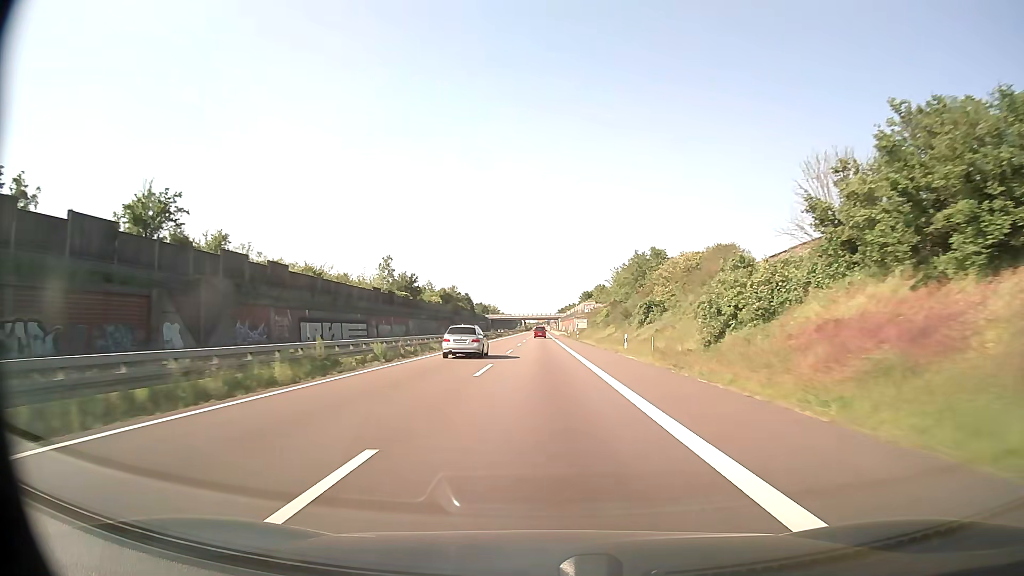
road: trunk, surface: asphalt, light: Day
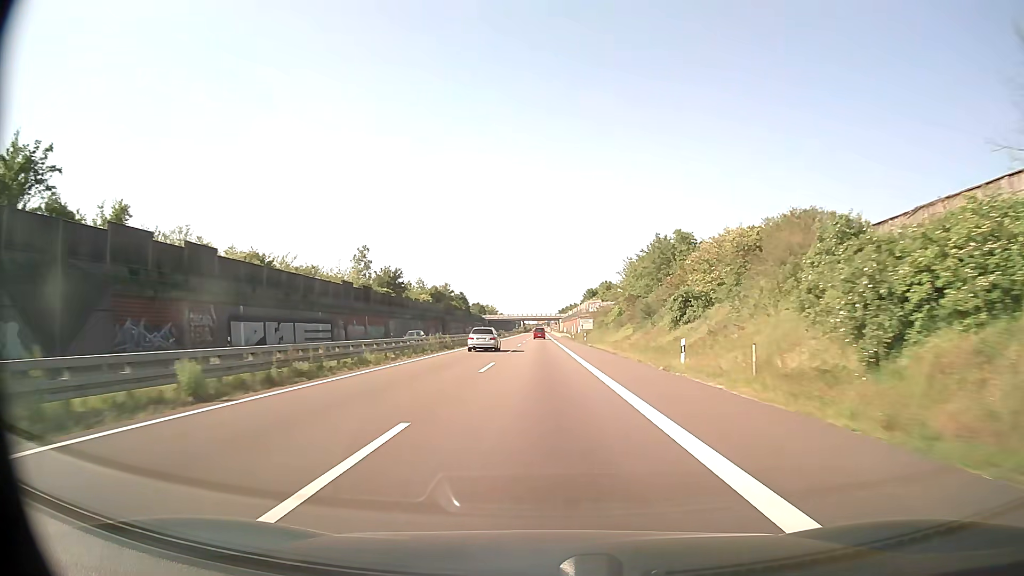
(0.0, +15.8) m; 0°
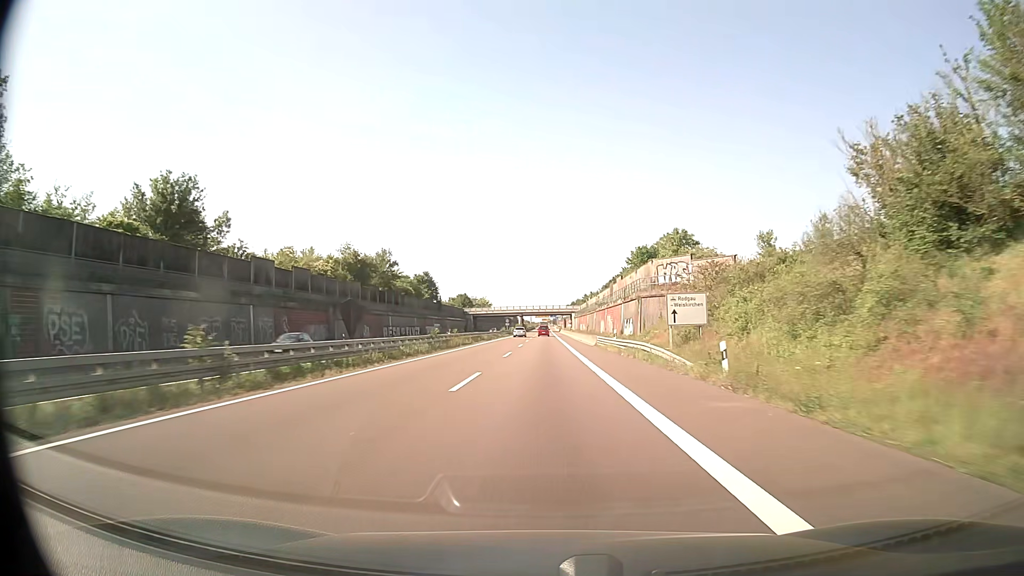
(-0.2, +79.3) m; 0°
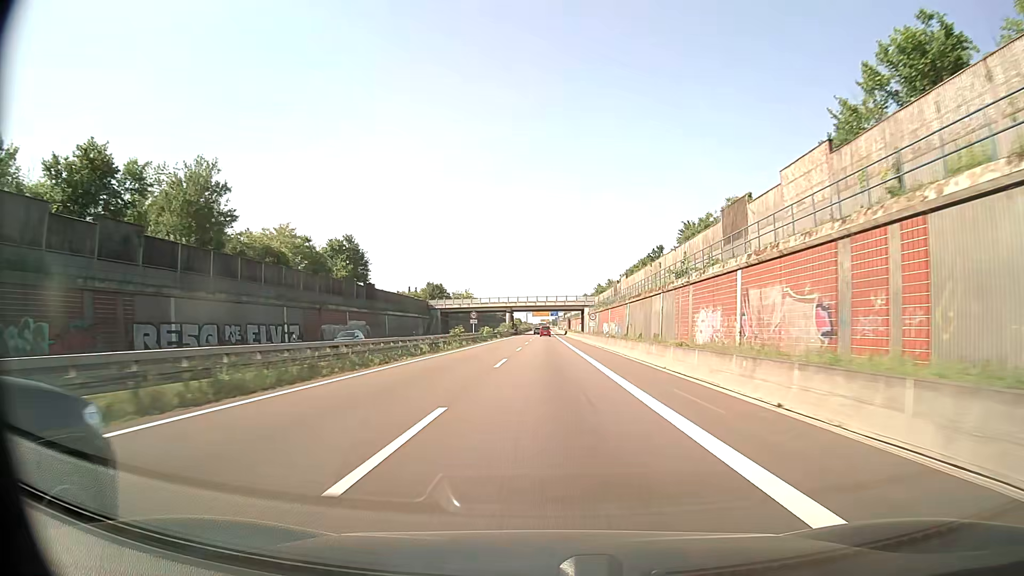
(0.0, +63.4) m; 0°
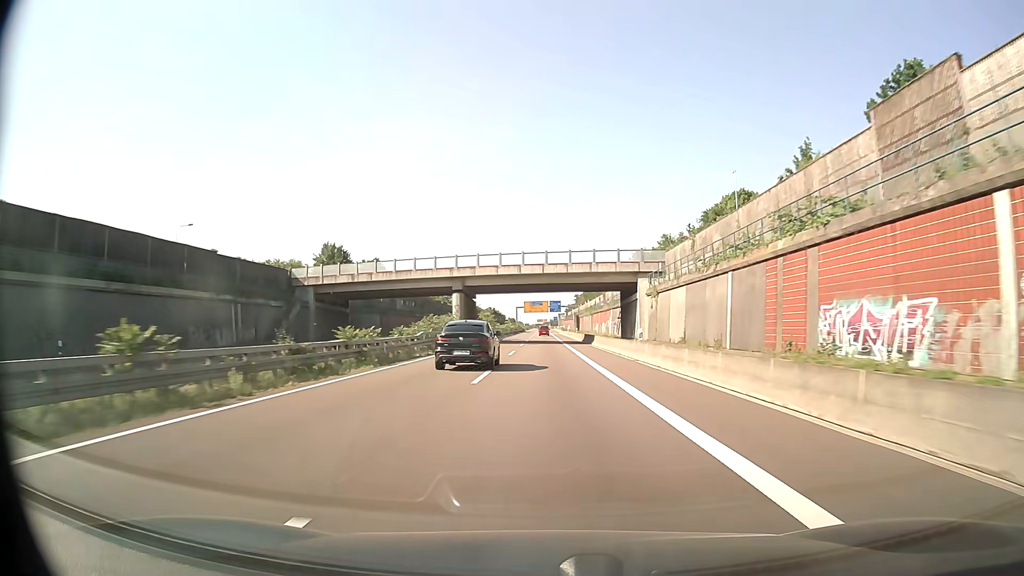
(+0.1, +79.1) m; 0°
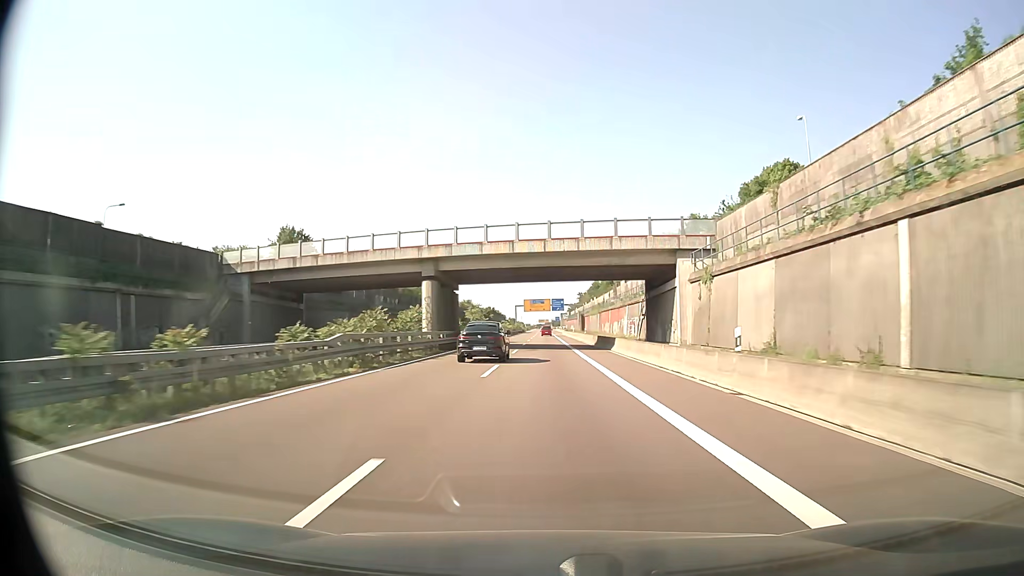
(0.0, +15.8) m; 0°
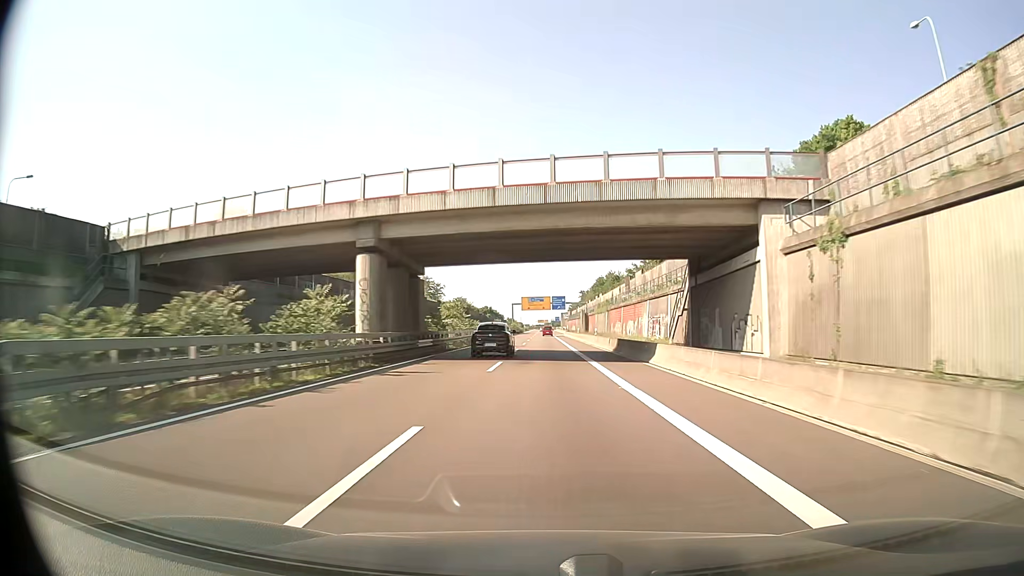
(0.0, +15.8) m; 0°
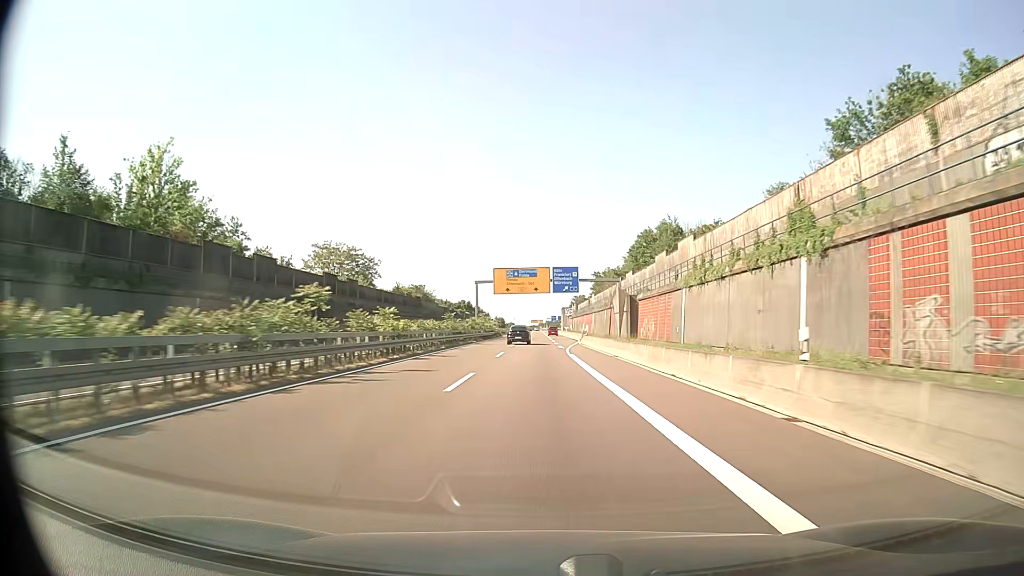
(+0.2, +79.0) m; 0°
(0, +10) (0, +20) (0, +30) (0, +40) (0, +50) (+1, +60) (+1, +70) (+1, +80) (+1, +90) (+2, +100) m
